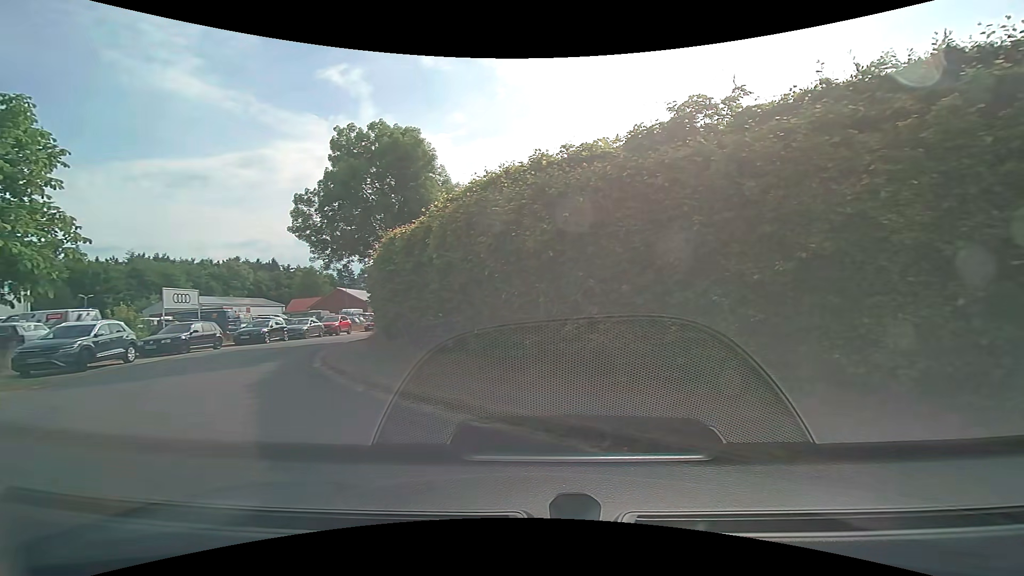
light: Day
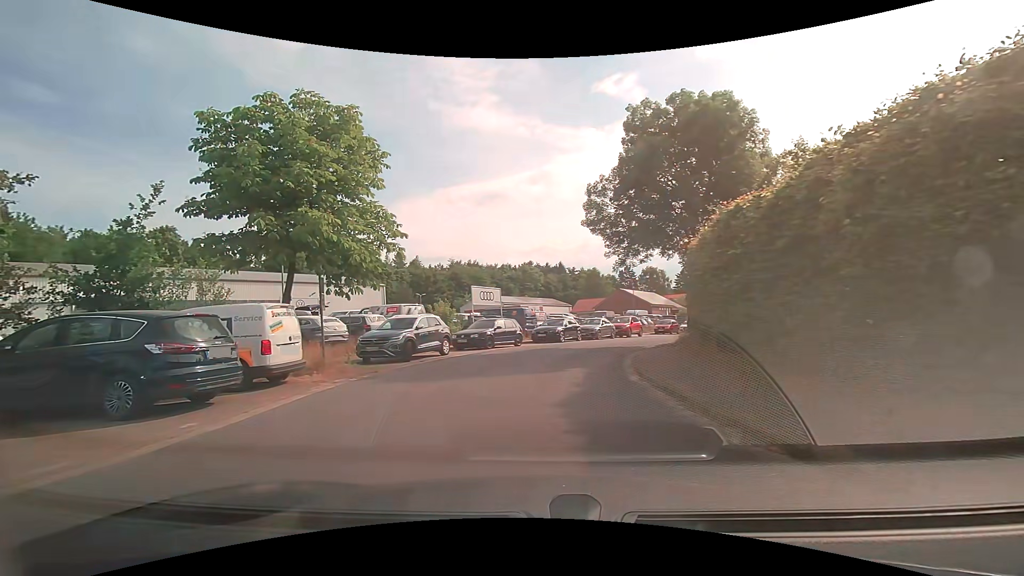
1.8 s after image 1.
(-1.1, +3.5) m; -32°
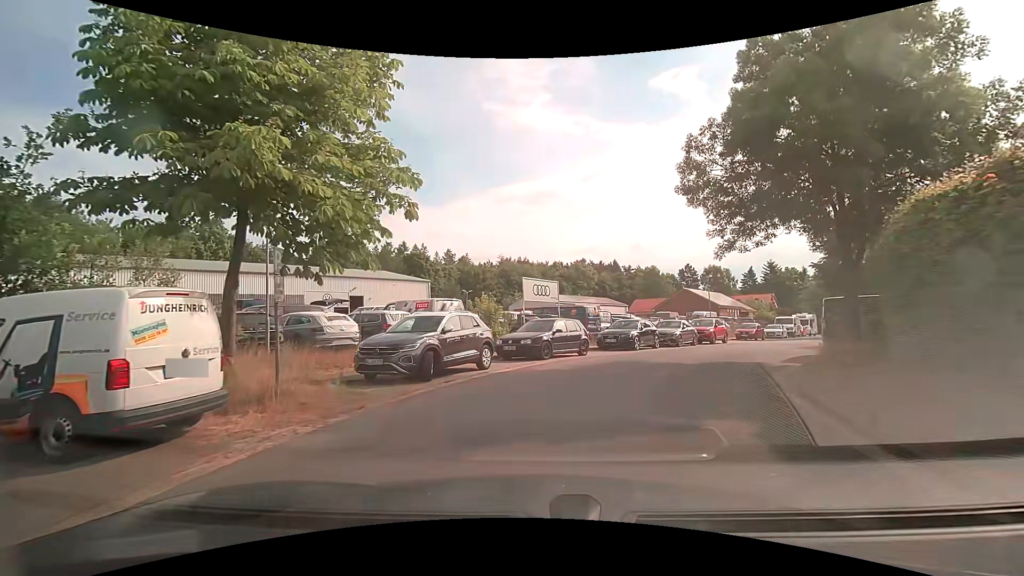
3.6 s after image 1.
(-0.5, +5.7) m; -6°
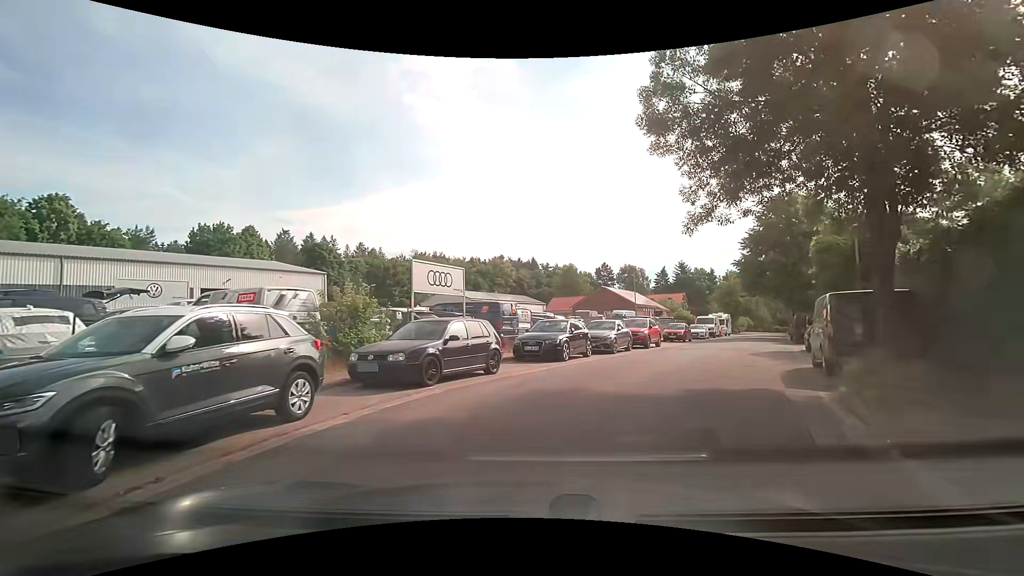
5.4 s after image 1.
(+0.5, +6.2) m; +9°
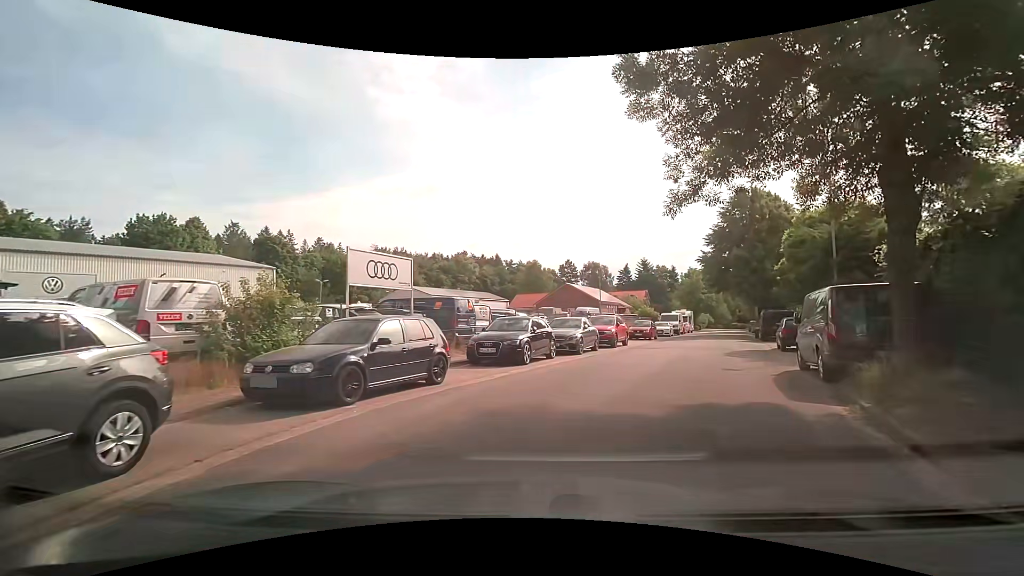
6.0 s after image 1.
(+0.1, +2.1) m; +4°
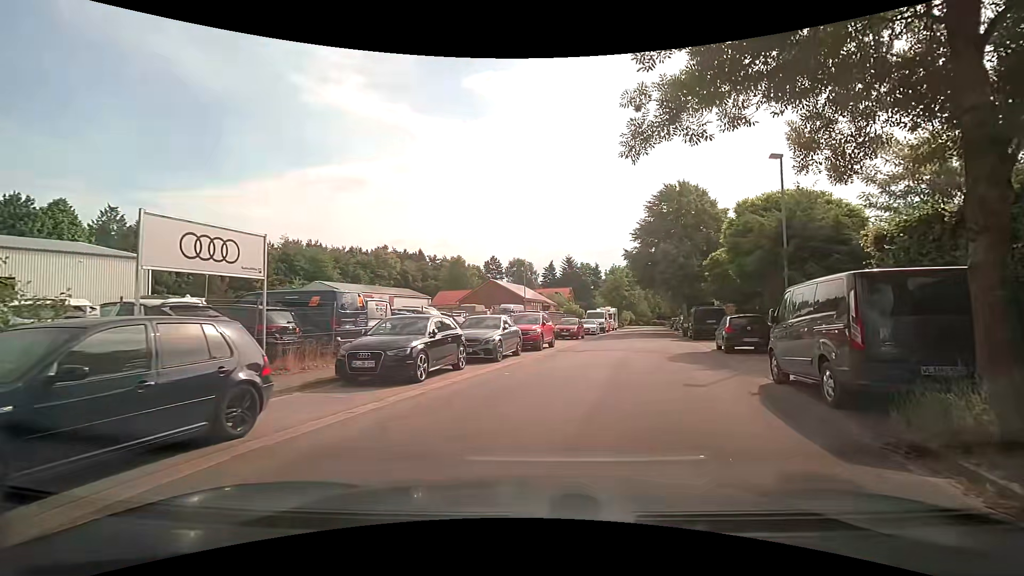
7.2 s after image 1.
(+0.3, +4.0) m; +7°
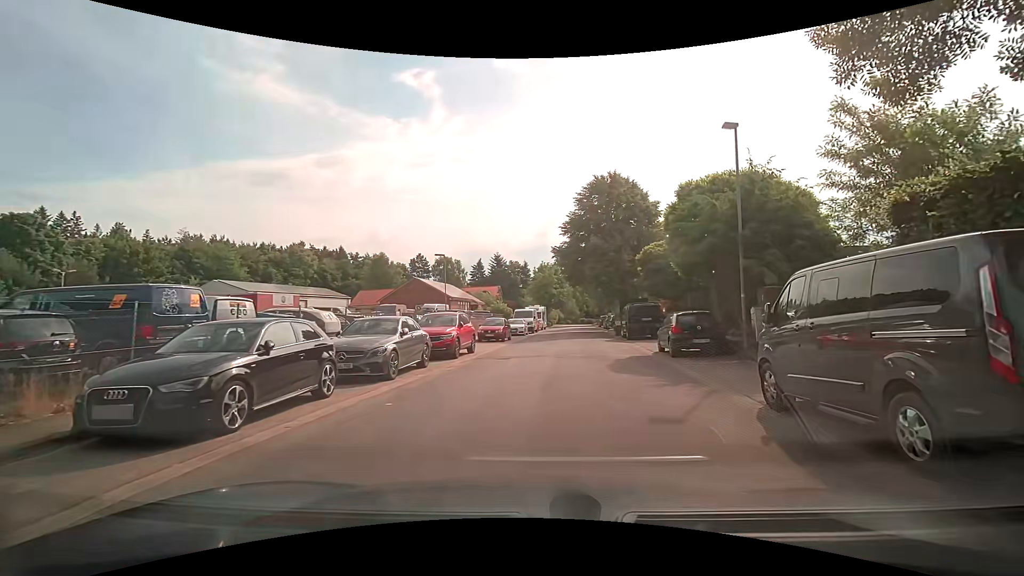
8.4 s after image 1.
(+0.4, +3.7) m; +8°
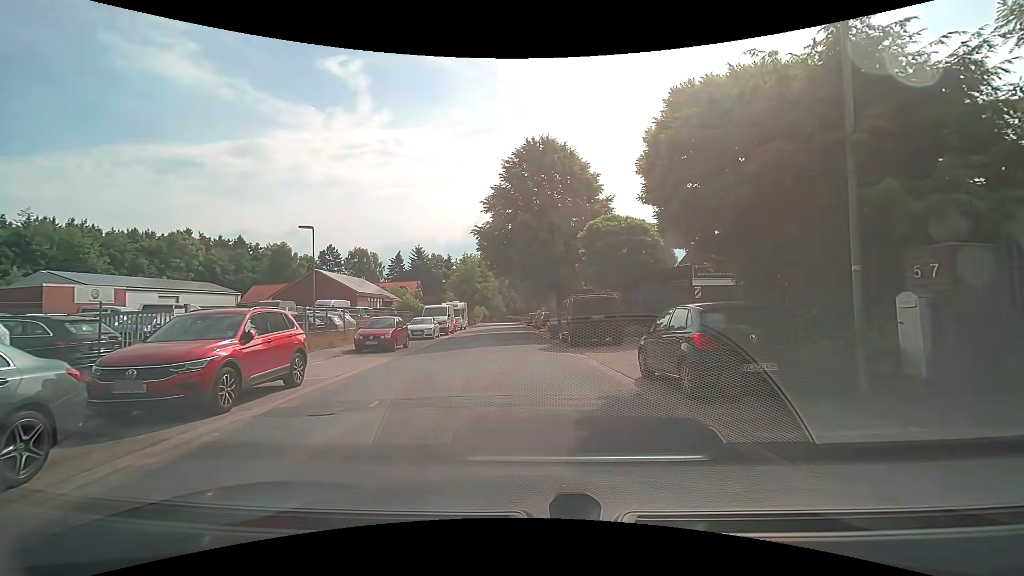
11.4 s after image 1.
(+0.9, +9.1) m; +10°
